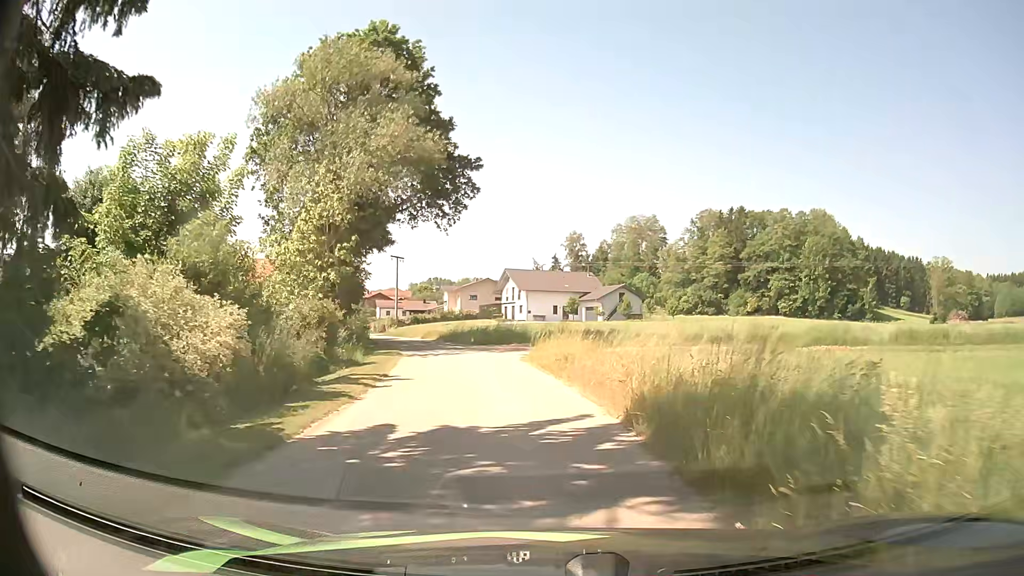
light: Day
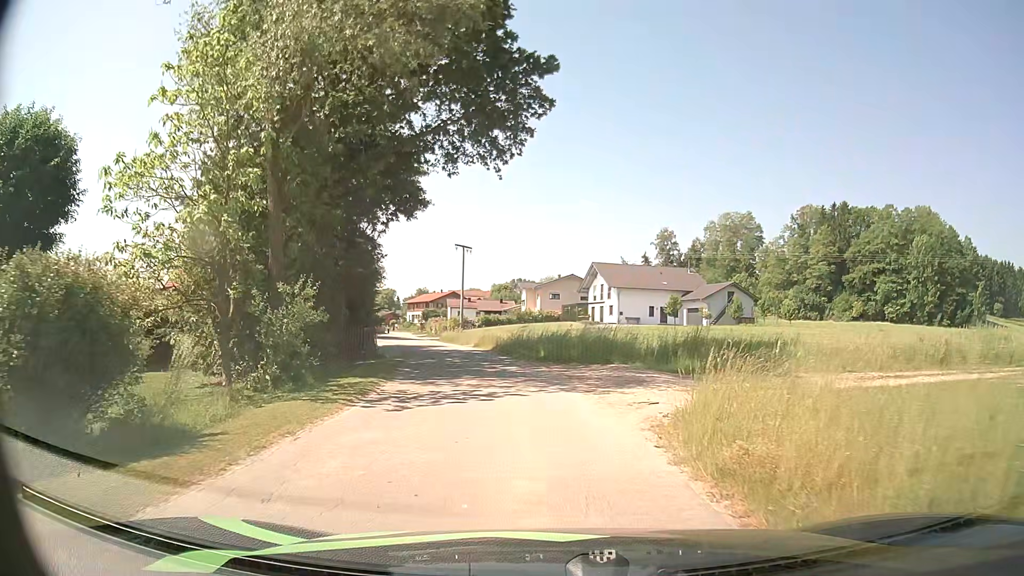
(-1.1, +15.9) m; -8°
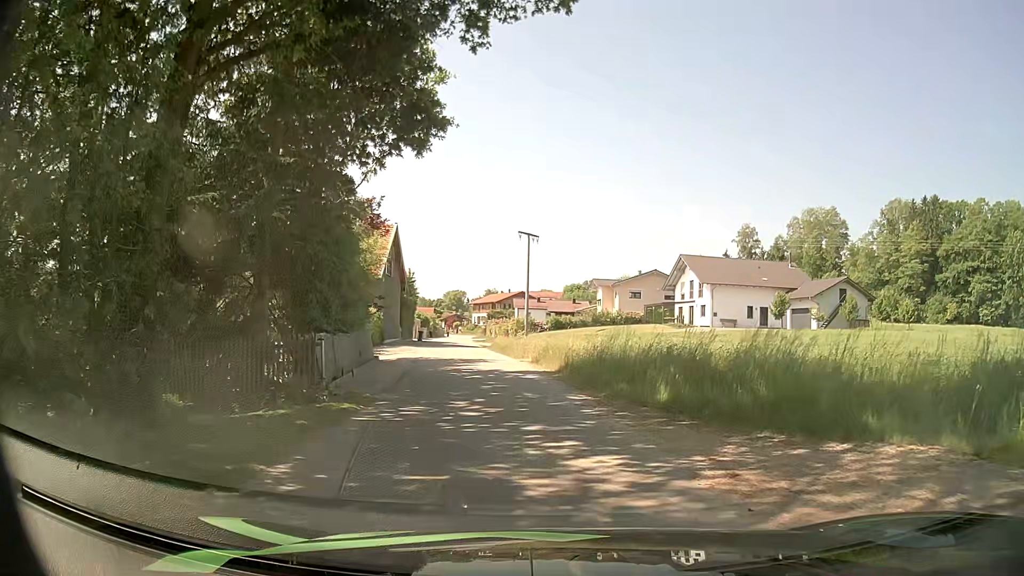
(-0.7, +13.3) m; -6°
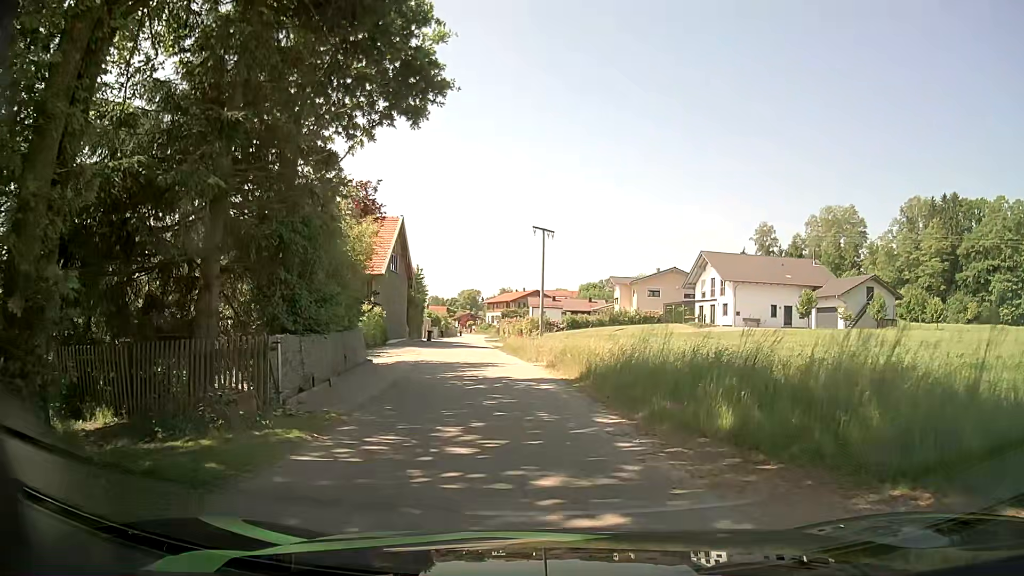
(-0.1, +3.0) m; -2°
